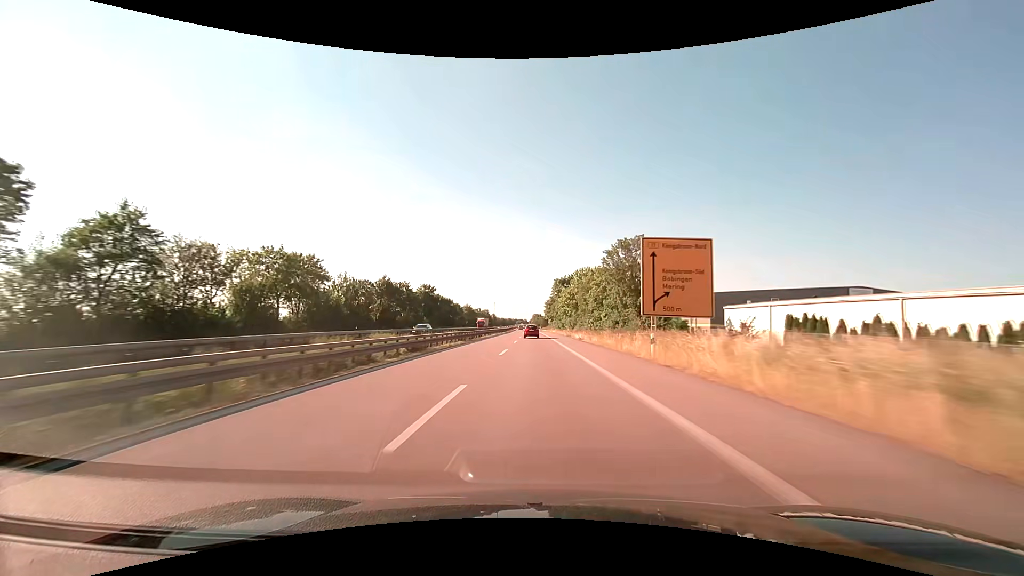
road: trunk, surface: asphalt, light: Day
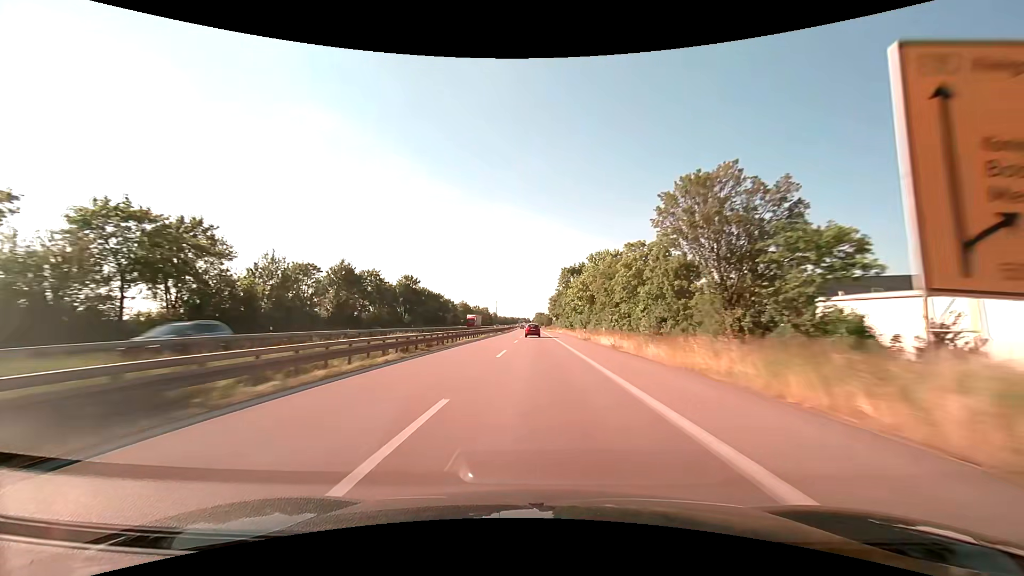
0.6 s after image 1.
(-0.1, +20.4) m; 0°
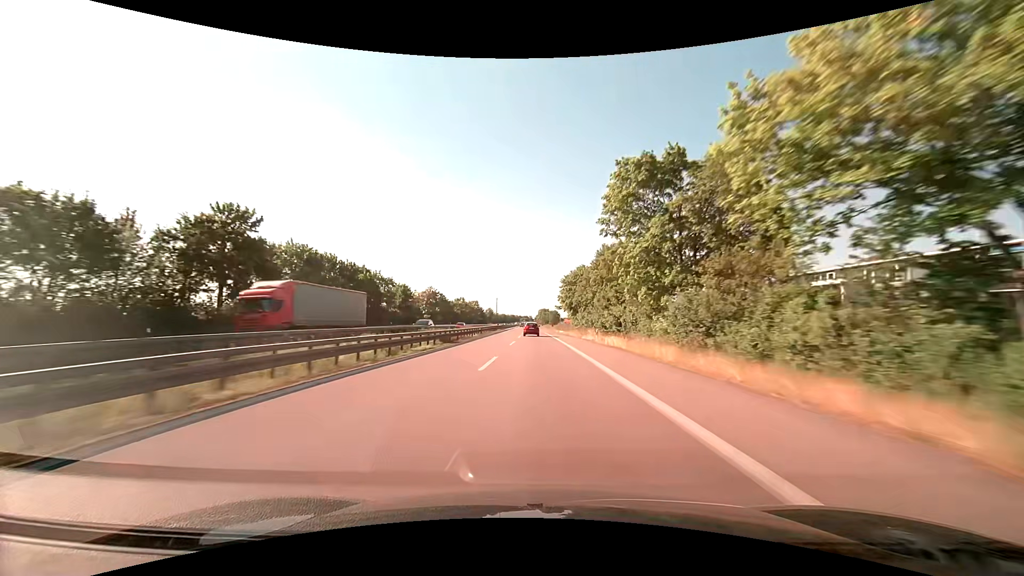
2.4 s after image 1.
(-0.3, +61.3) m; 0°
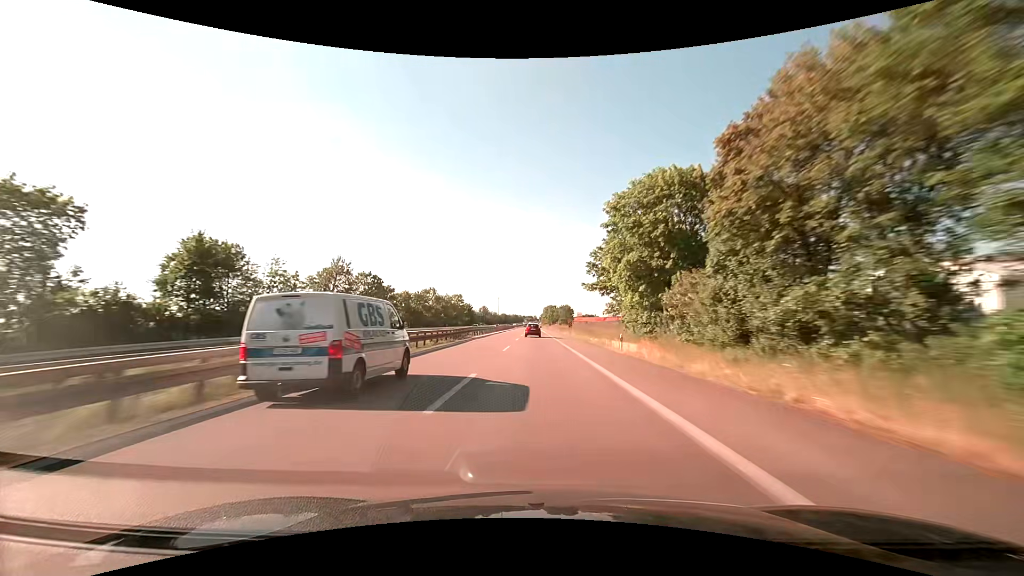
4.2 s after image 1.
(-0.3, +60.5) m; -1°
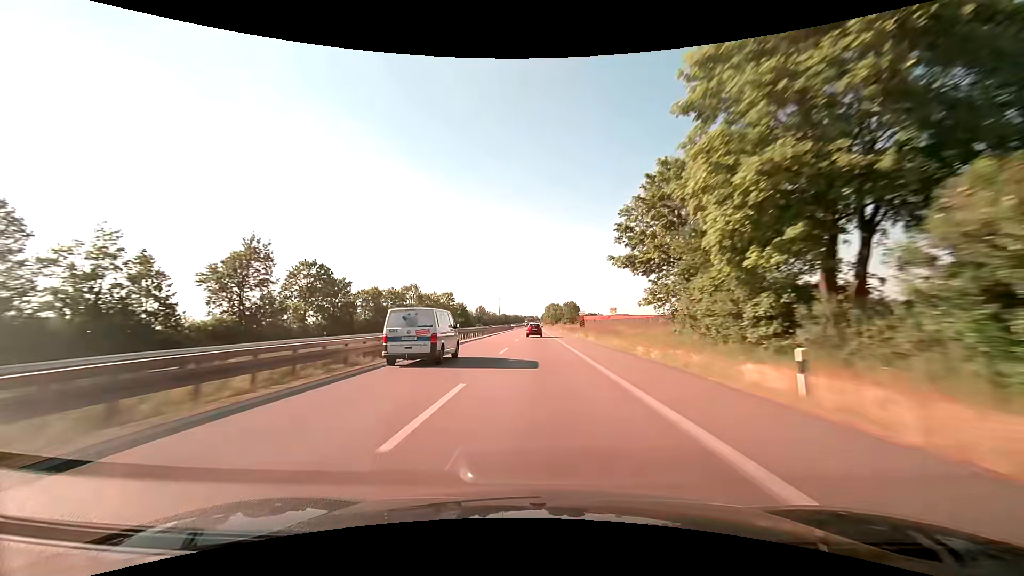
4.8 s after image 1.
(0.0, +20.1) m; 0°
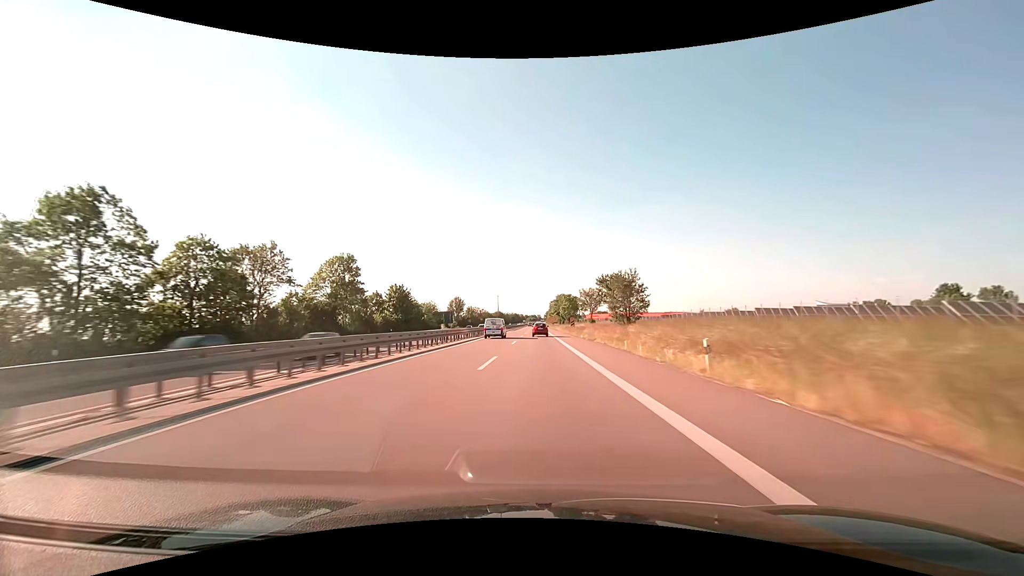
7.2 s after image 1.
(-0.4, +81.0) m; 0°
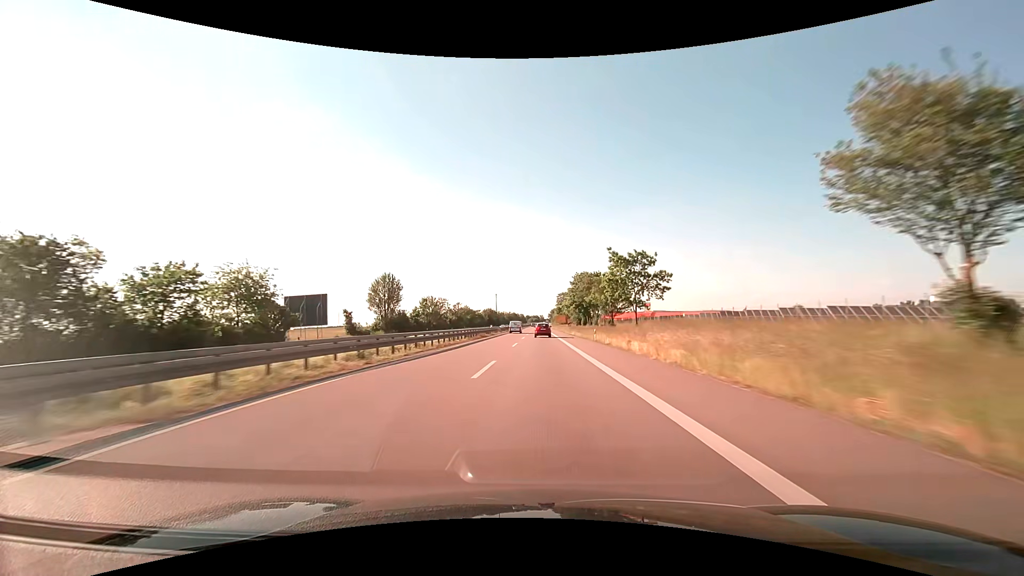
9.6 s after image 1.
(-0.1, +81.8) m; 0°
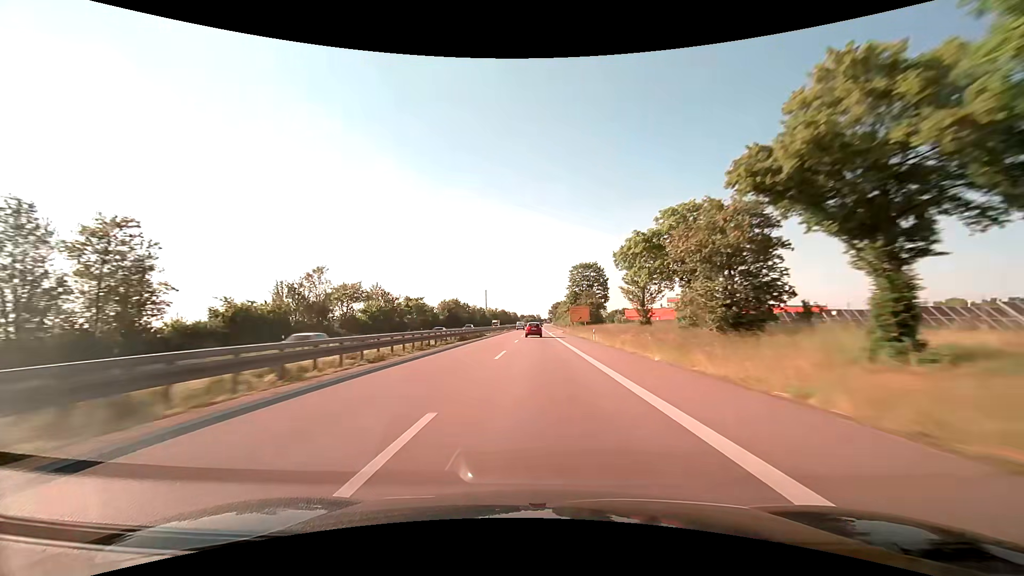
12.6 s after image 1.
(+0.2, +101.9) m; 0°
(0, +10) (0, +20) (0, +30) (0, +40) (0, +50) (0, +60) (0, +70) (0, +80) (0, +90) (0, +100) m
